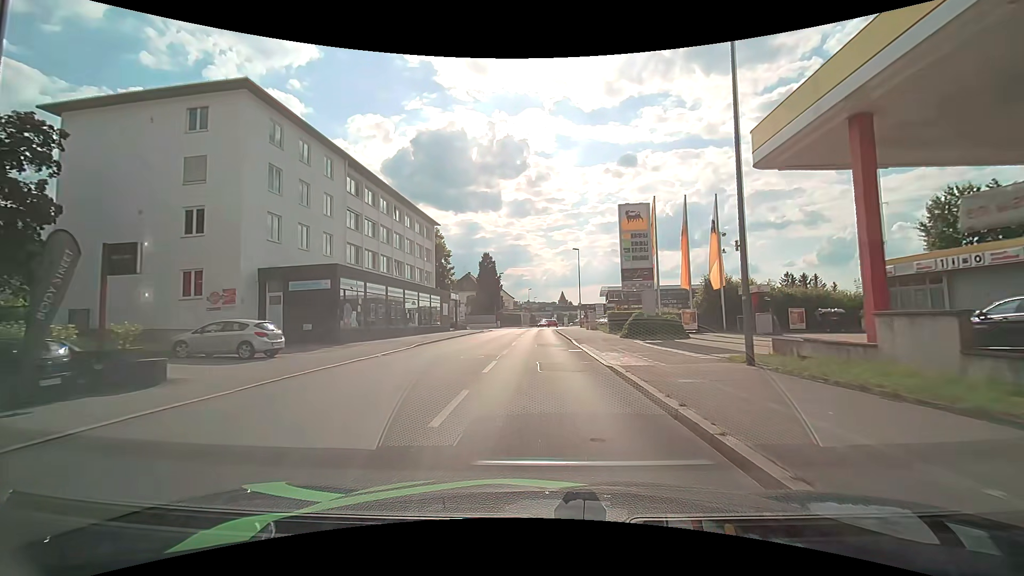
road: tertiary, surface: asphalt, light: Day
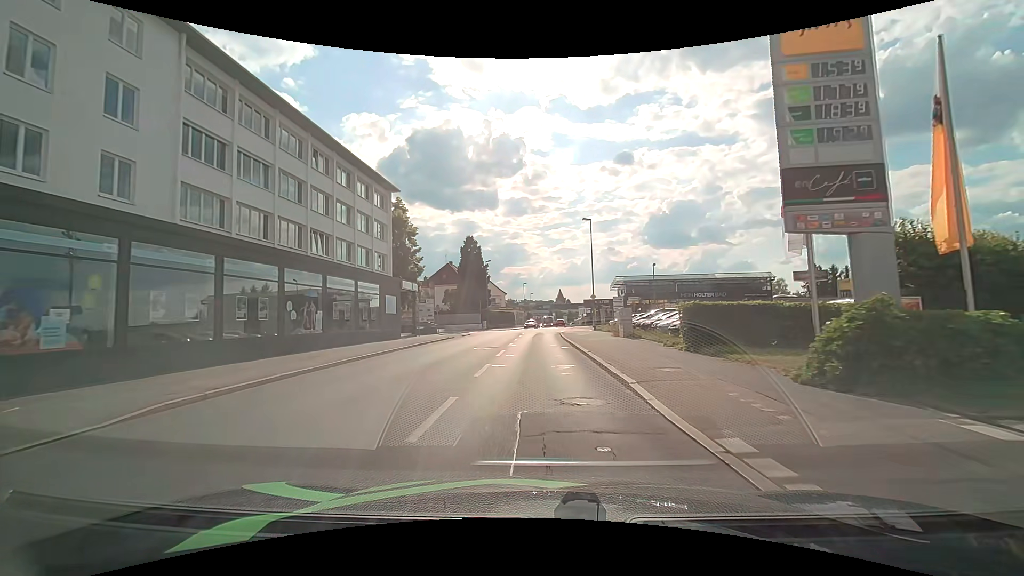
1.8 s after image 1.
(-0.1, +18.8) m; 0°
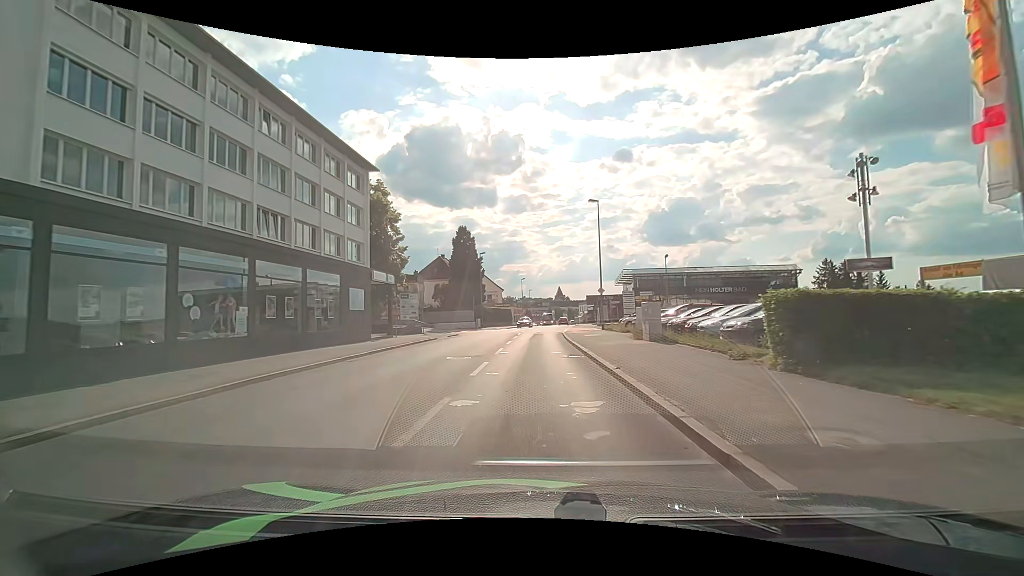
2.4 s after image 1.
(0.0, +6.4) m; +1°
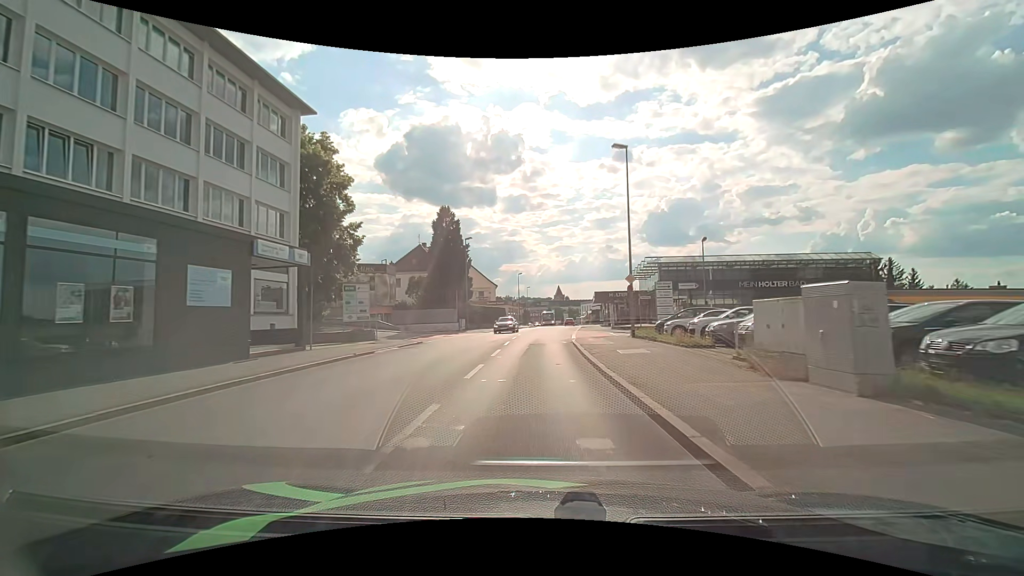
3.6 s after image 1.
(-0.1, +12.8) m; -1°
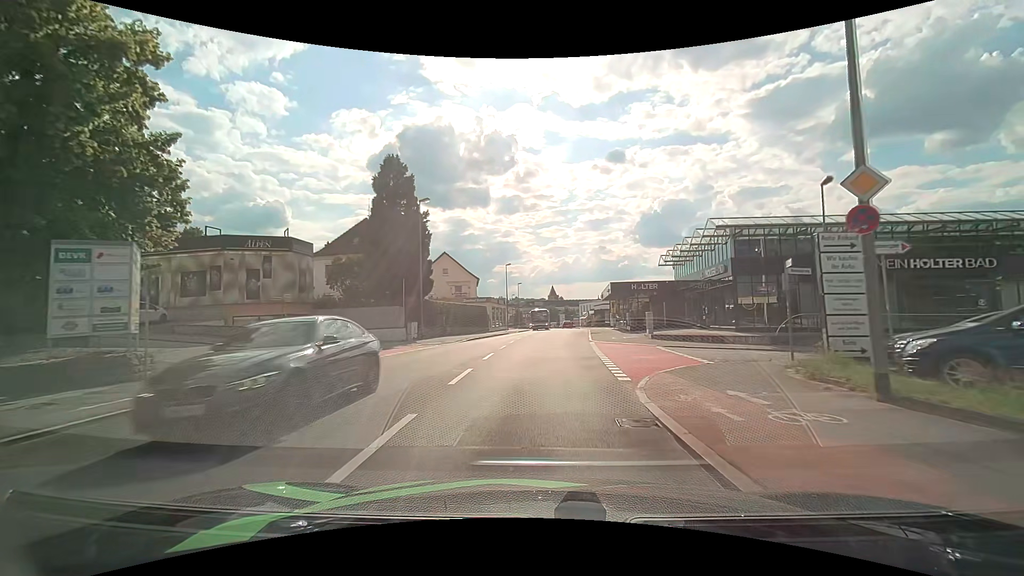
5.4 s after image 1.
(+0.2, +18.8) m; +1°
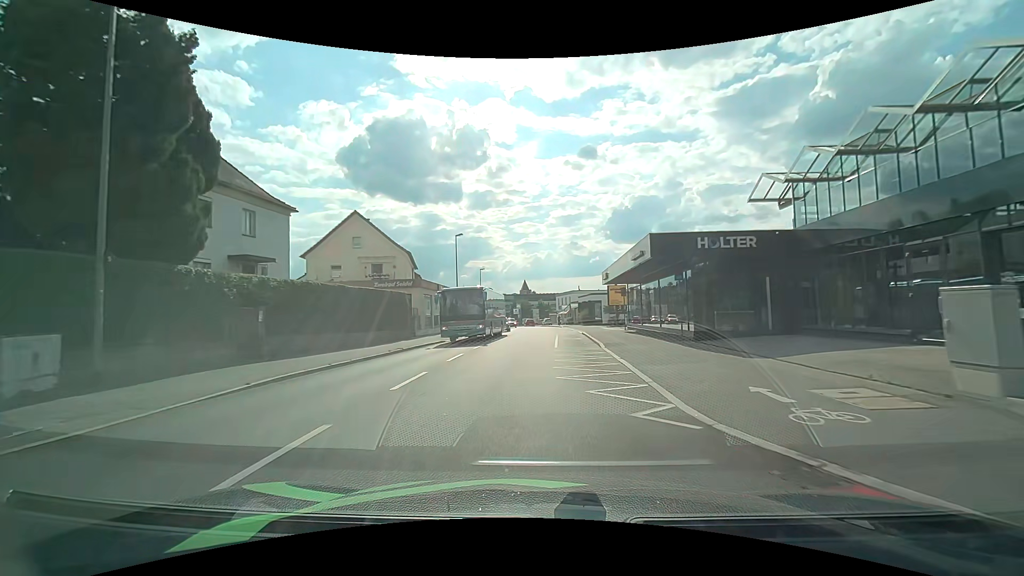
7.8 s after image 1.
(+0.7, +24.5) m; +3°
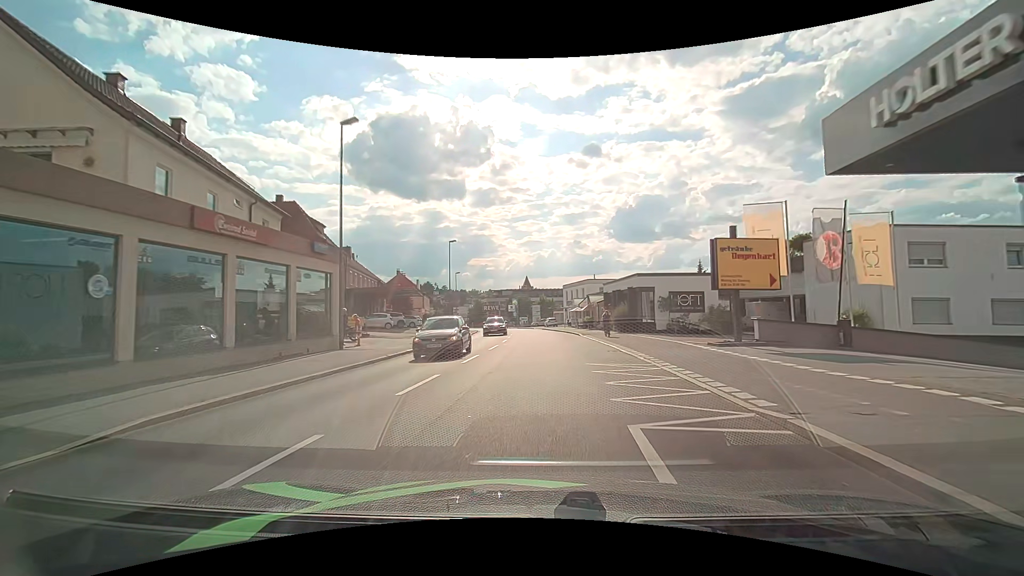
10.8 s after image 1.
(+0.4, +30.6) m; 0°
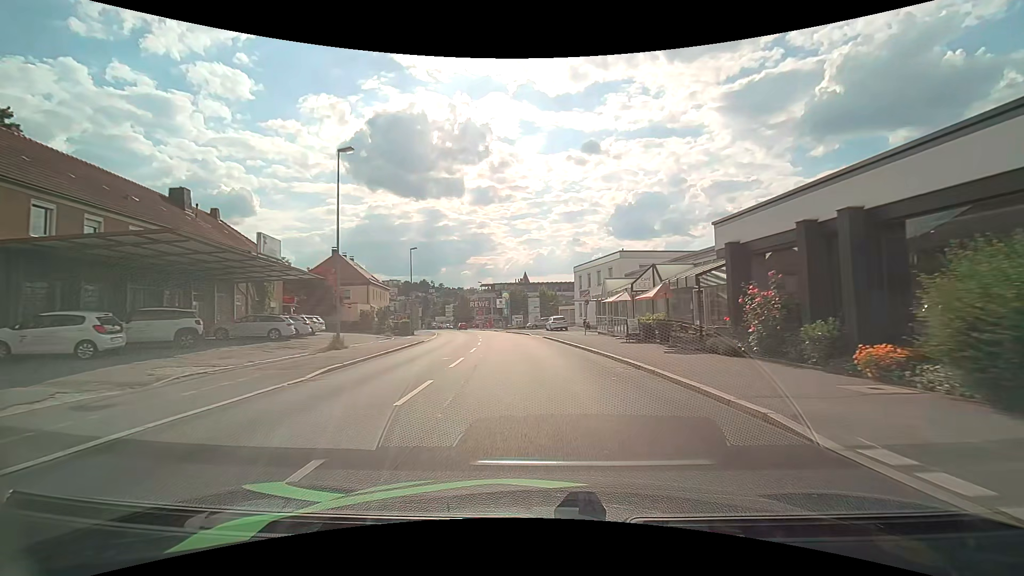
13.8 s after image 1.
(+0.3, +31.0) m; 0°
(0, +10) (0, +20) (-1, +30) (-2, +40) (-4, +50) (-5, +60) (-7, +69) (-9, +79) (-11, +89) (-14, +99) m
